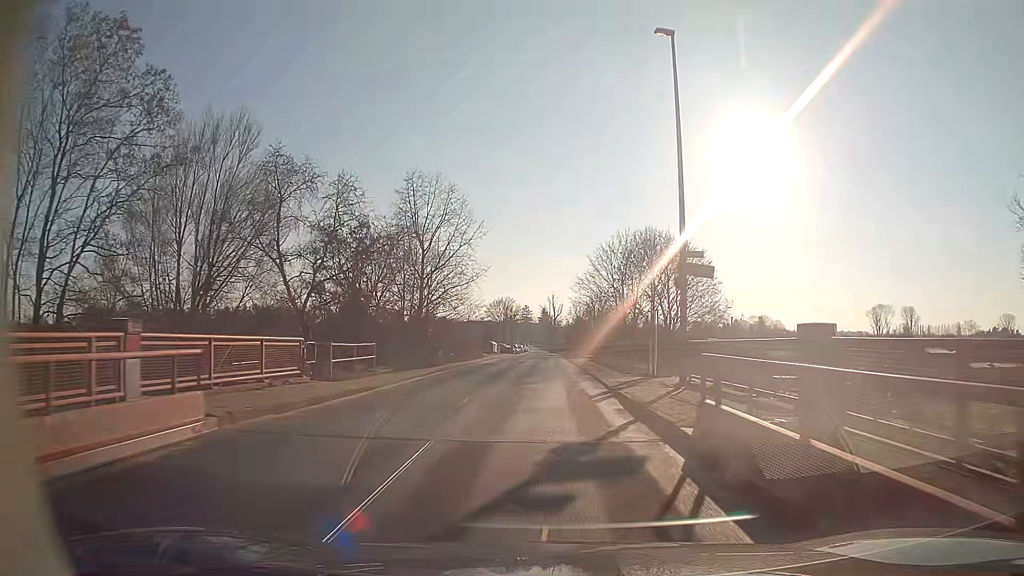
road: residential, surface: asphalt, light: Day
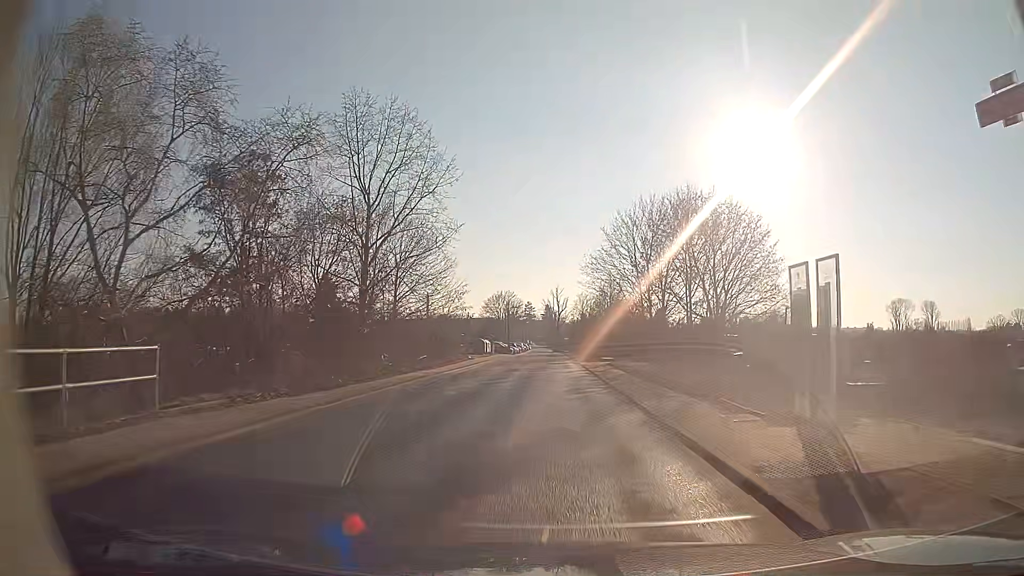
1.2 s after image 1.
(0.0, +14.9) m; 0°
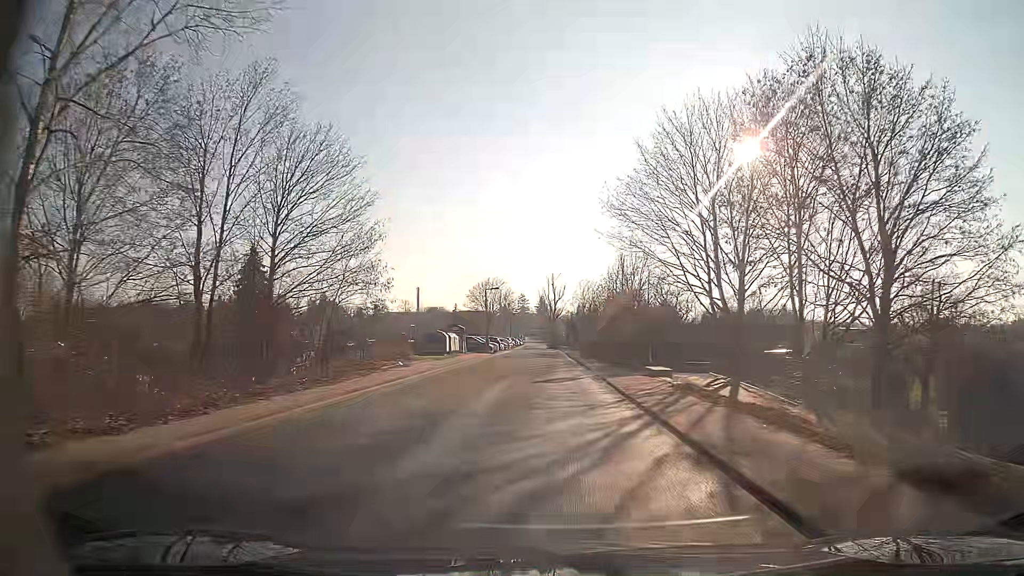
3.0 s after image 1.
(0.0, +22.2) m; +1°
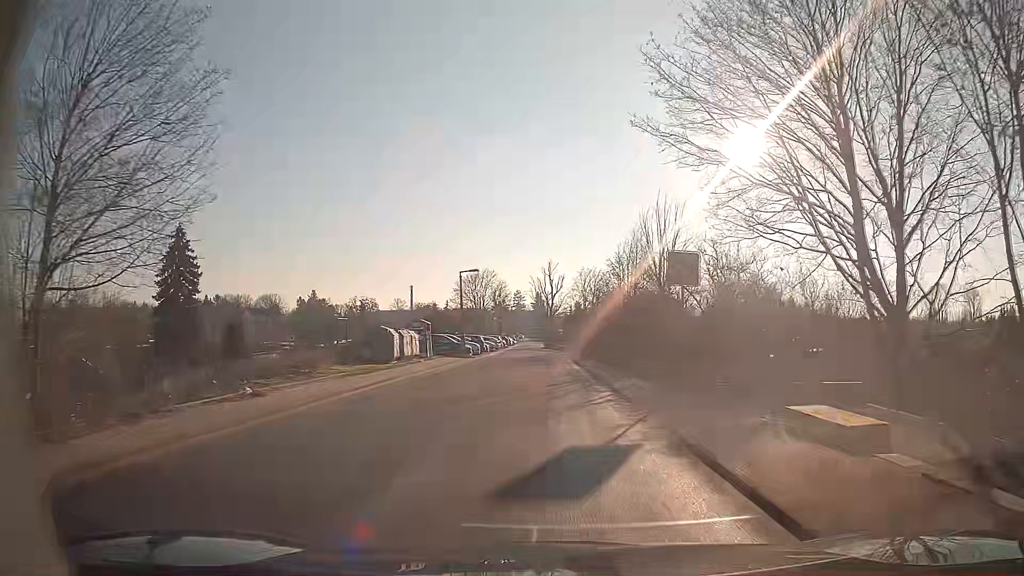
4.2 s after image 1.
(0.0, +14.4) m; 0°
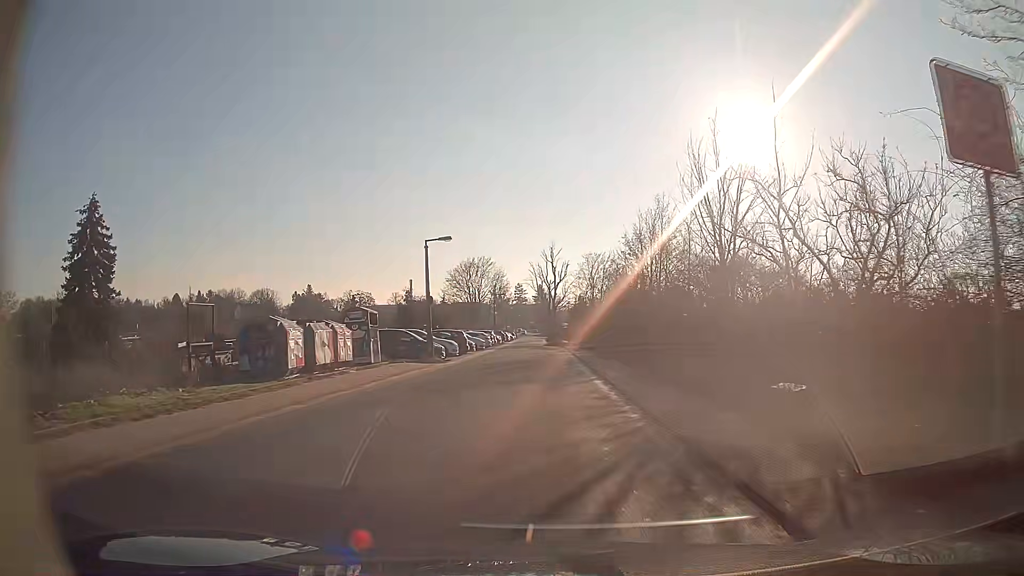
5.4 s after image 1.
(-0.1, +12.4) m; 0°
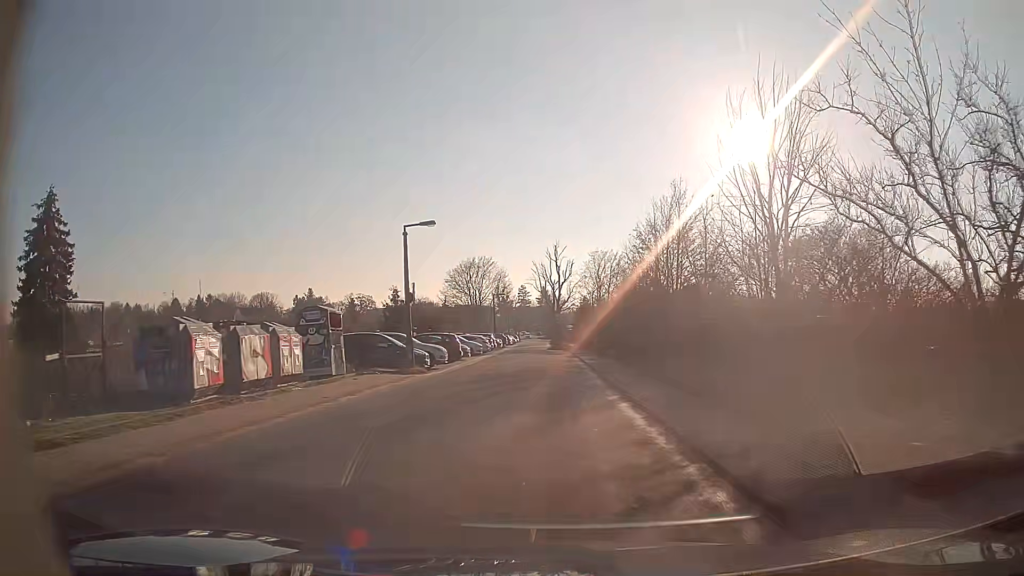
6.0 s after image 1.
(0.0, +5.2) m; 0°
